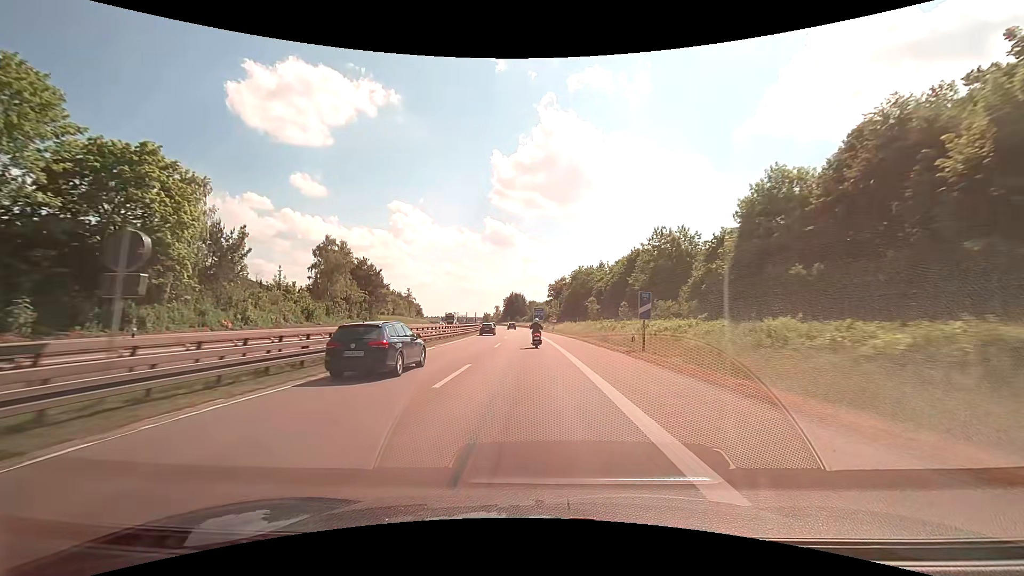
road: motorway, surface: asphalt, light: Day
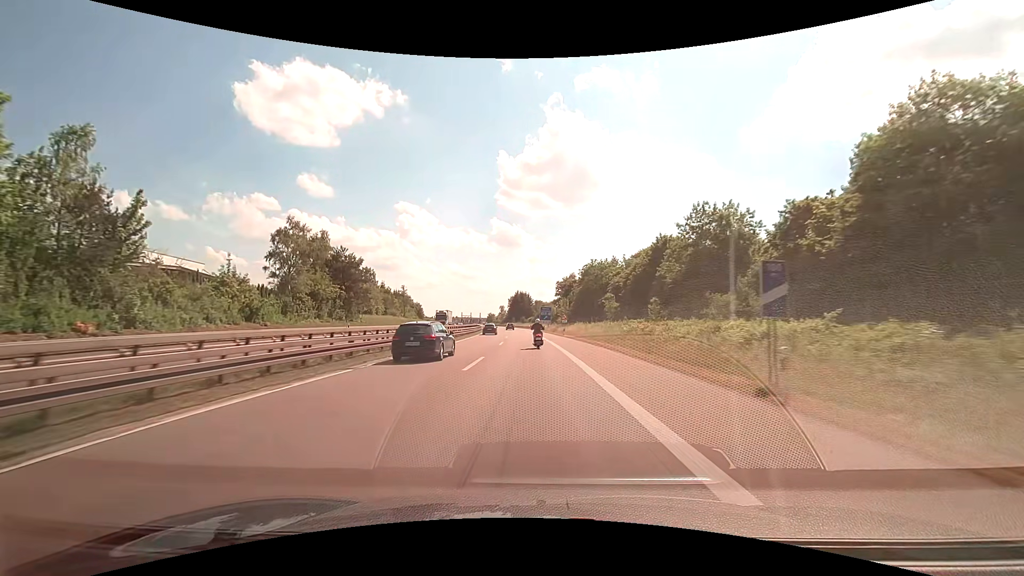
(-0.1, +14.2) m; -1°
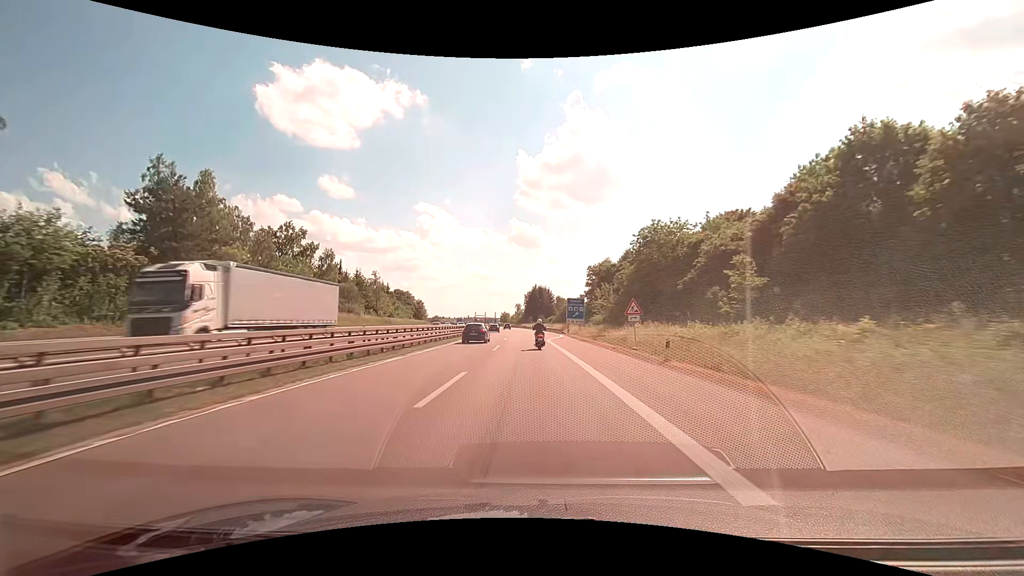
(-0.7, +42.4) m; -2°
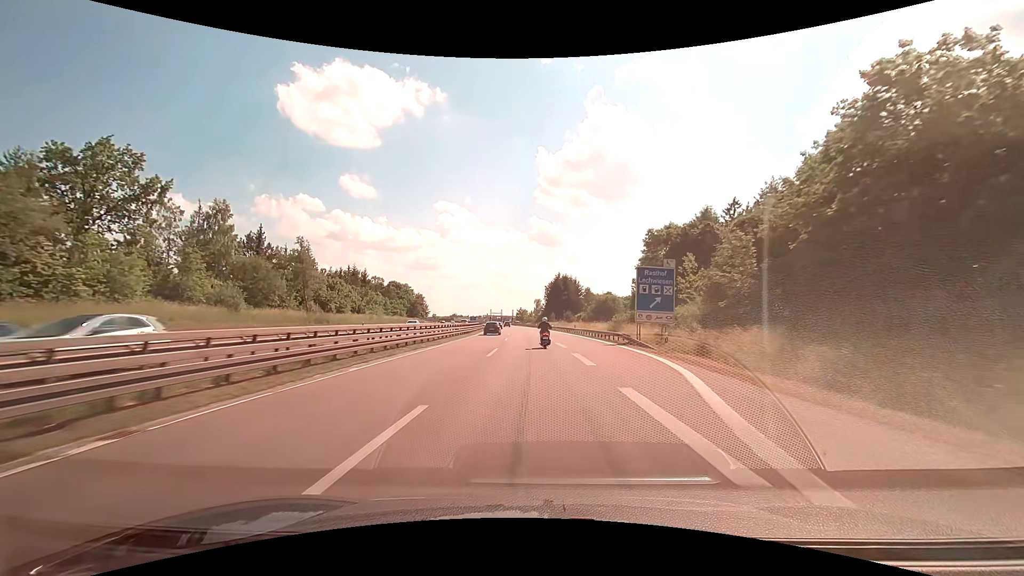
(-0.9, +42.3) m; -2°
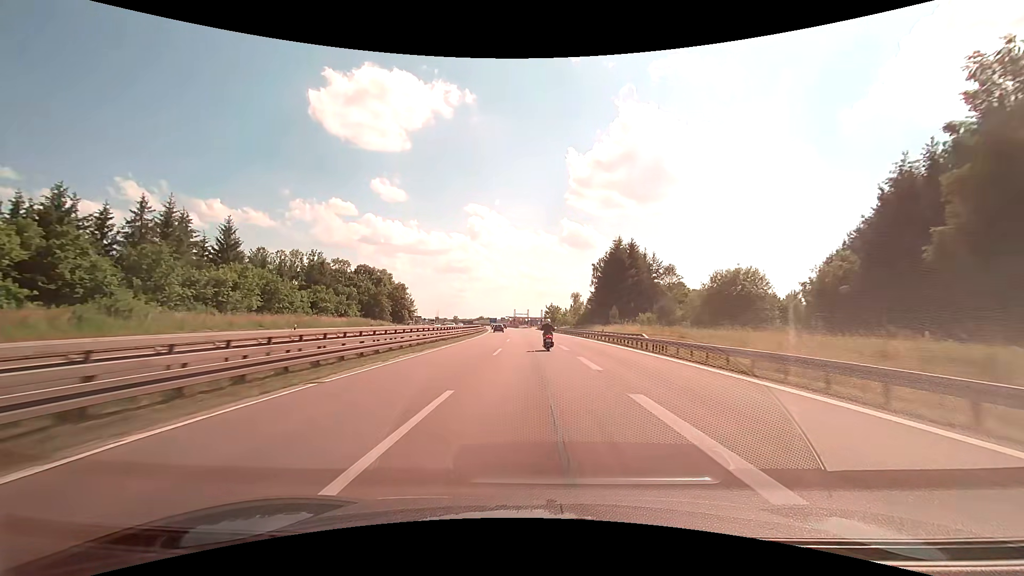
(-1.9, +70.0) m; -3°
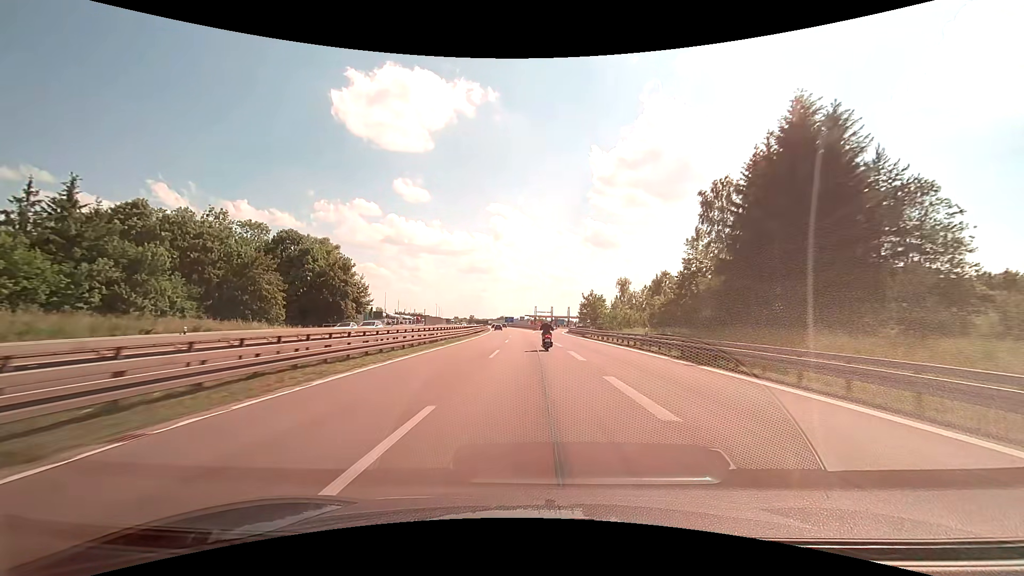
(-1.3, +55.7) m; -3°
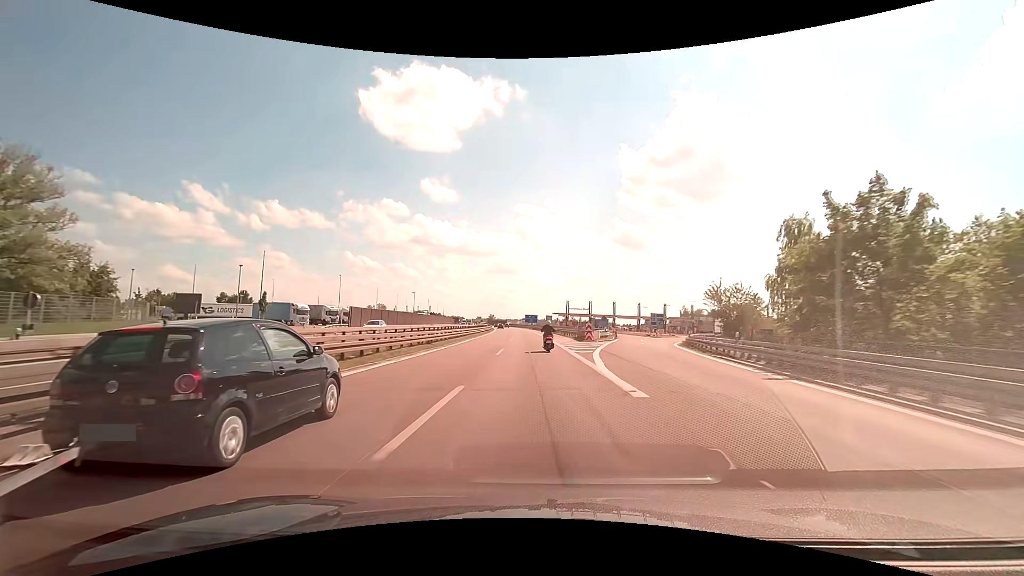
(-2.0, +69.3) m; -3°
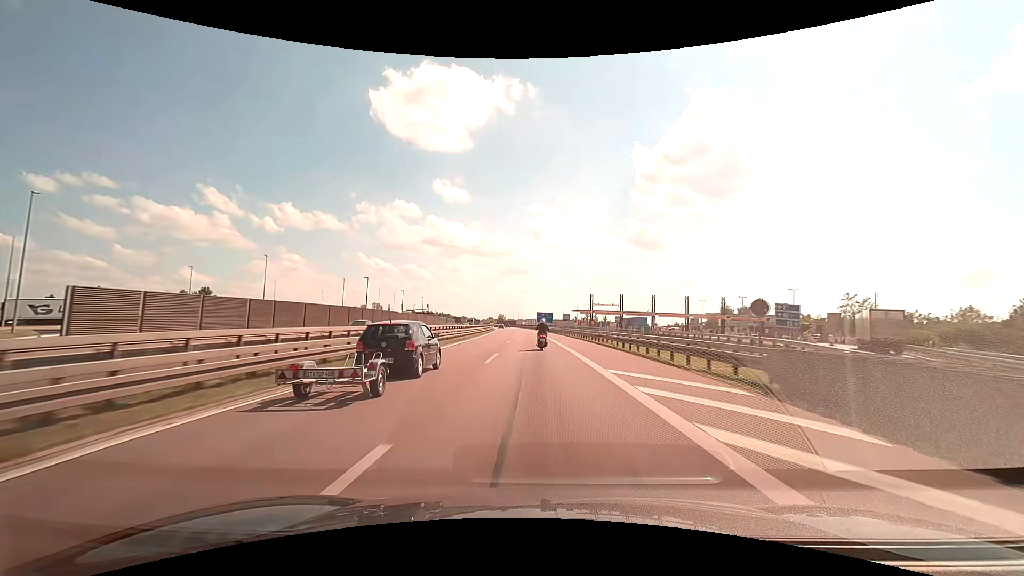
(-0.5, +41.4) m; -1°
(0, +10) (0, +20) (0, +30) (0, +40) (-1, +50) (-1, +60) (-1, +70) (-2, +80) (-2, +90) (-3, +100) m
